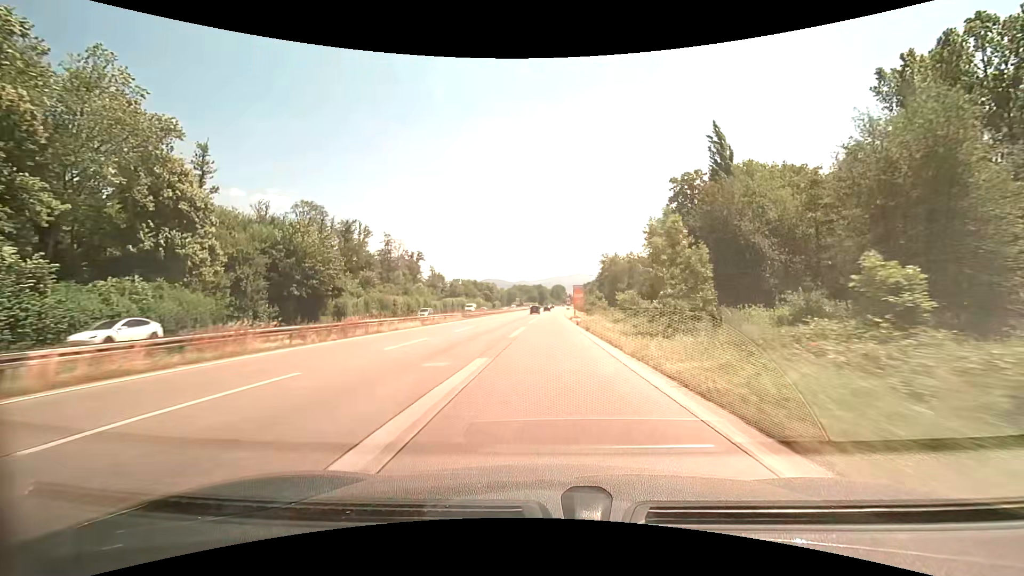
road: trunk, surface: asphalt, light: Day
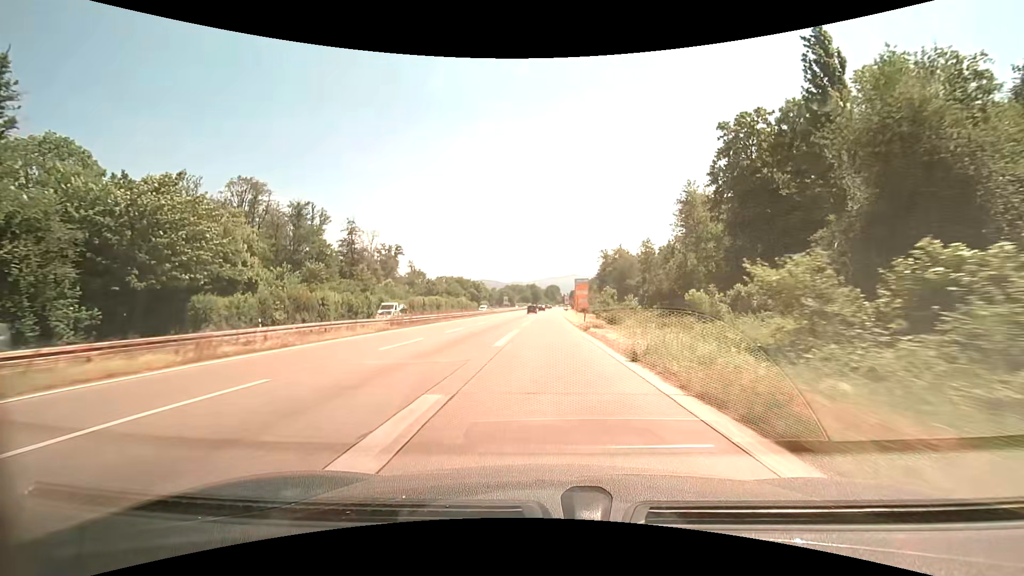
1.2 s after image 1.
(+0.2, +26.0) m; +1°
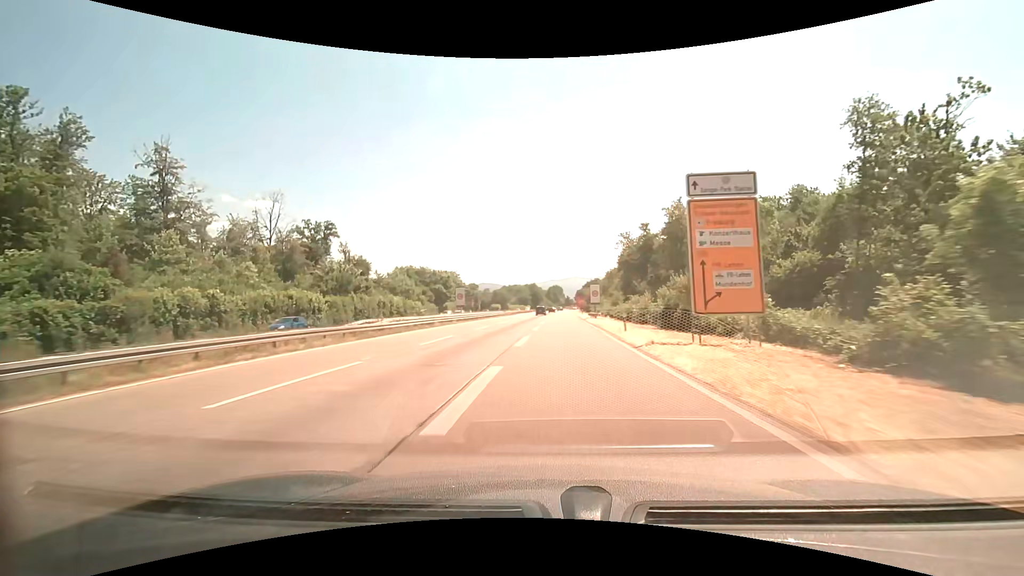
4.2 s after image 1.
(+0.4, +68.5) m; 0°
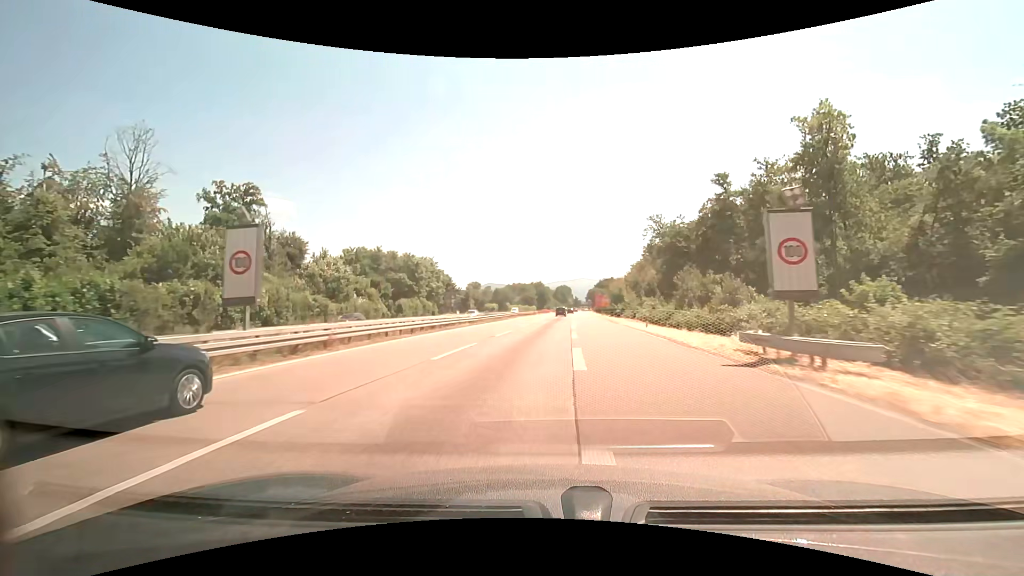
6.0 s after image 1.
(-0.7, +42.7) m; -1°
(0, +10) (0, +20) (+1, +30) (+1, +40) (+2, +50) (+2, +60) (+3, +70) (+3, +80) (+4, +90) (+4, +100) m
